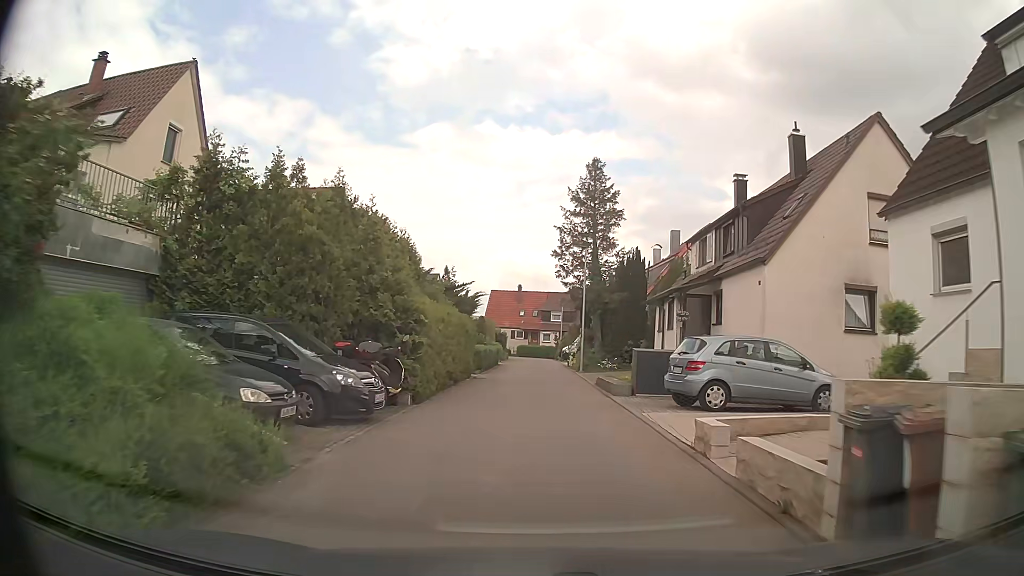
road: residential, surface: asphalt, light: Day
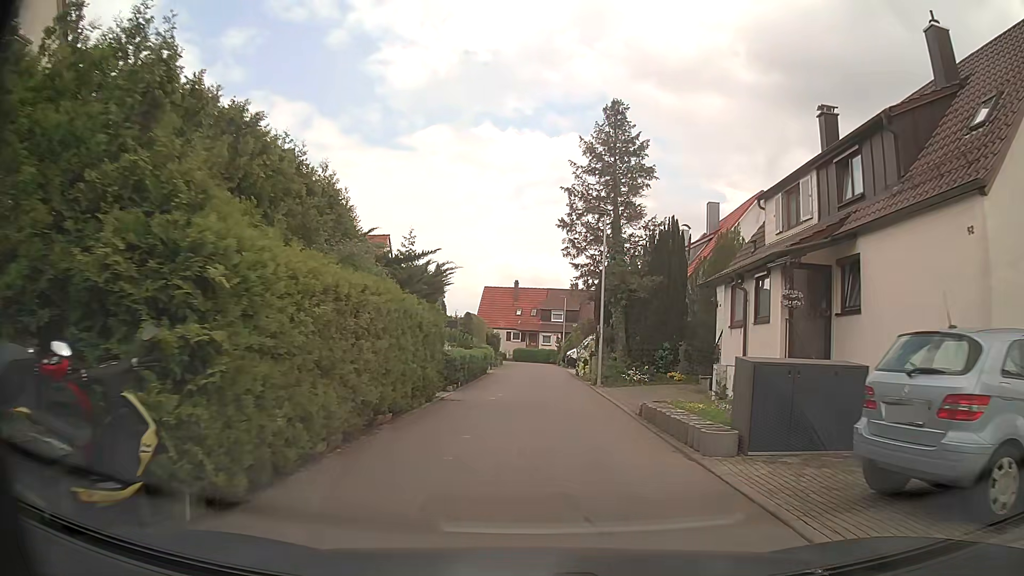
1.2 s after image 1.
(+0.1, +9.2) m; +1°
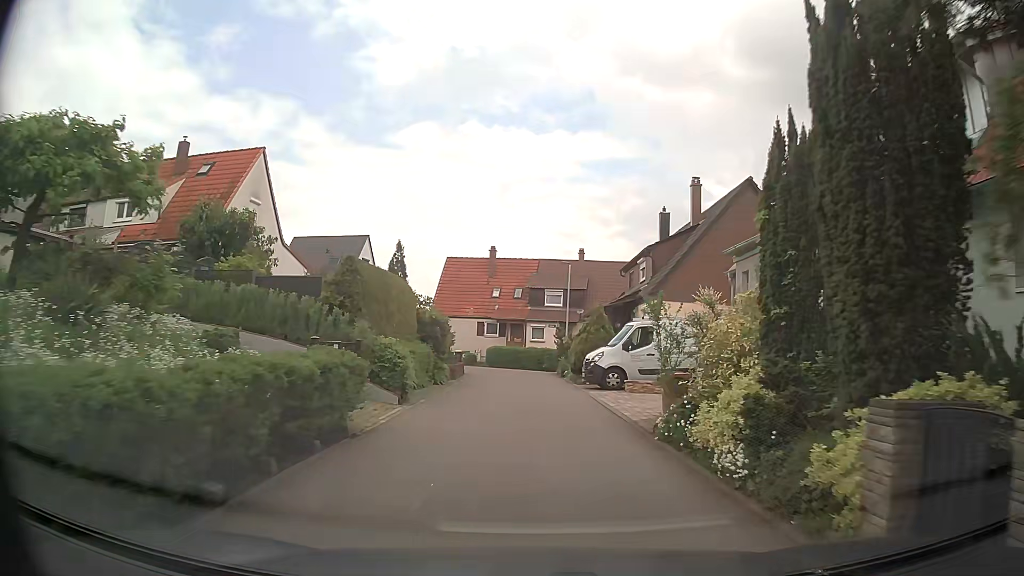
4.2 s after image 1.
(-0.1, +23.7) m; 0°
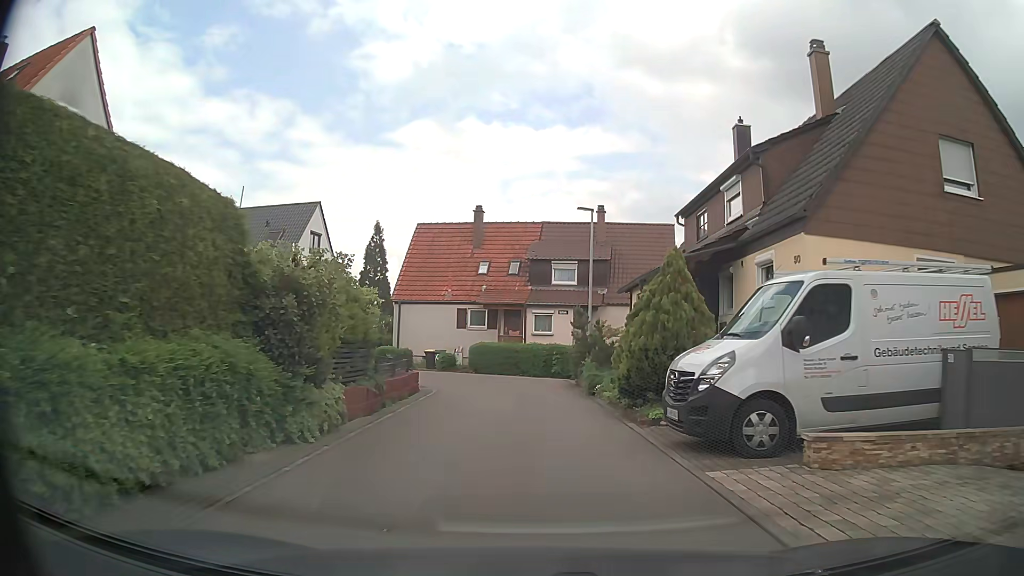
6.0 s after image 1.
(0.0, +13.7) m; +1°
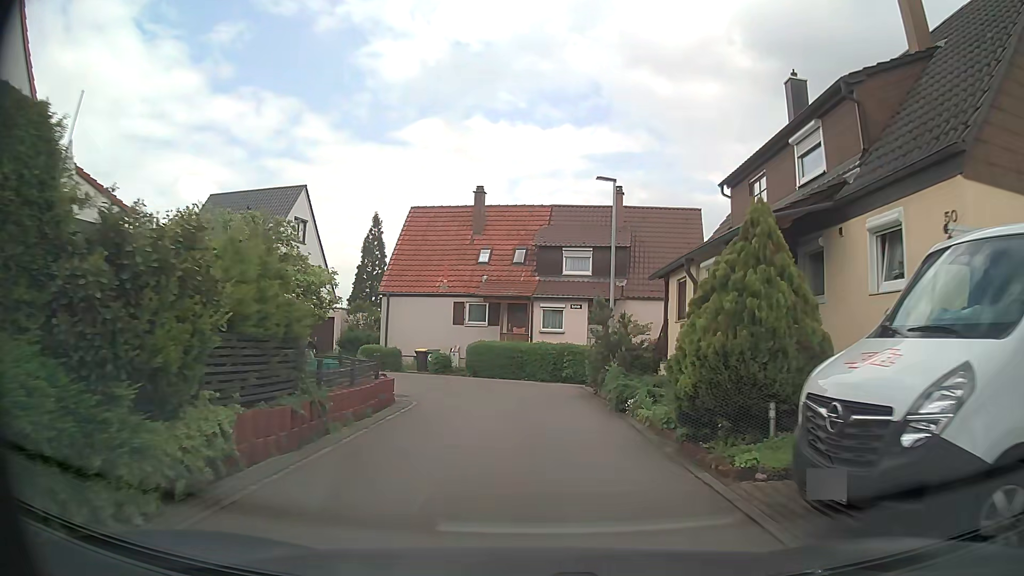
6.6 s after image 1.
(-0.1, +4.3) m; -1°
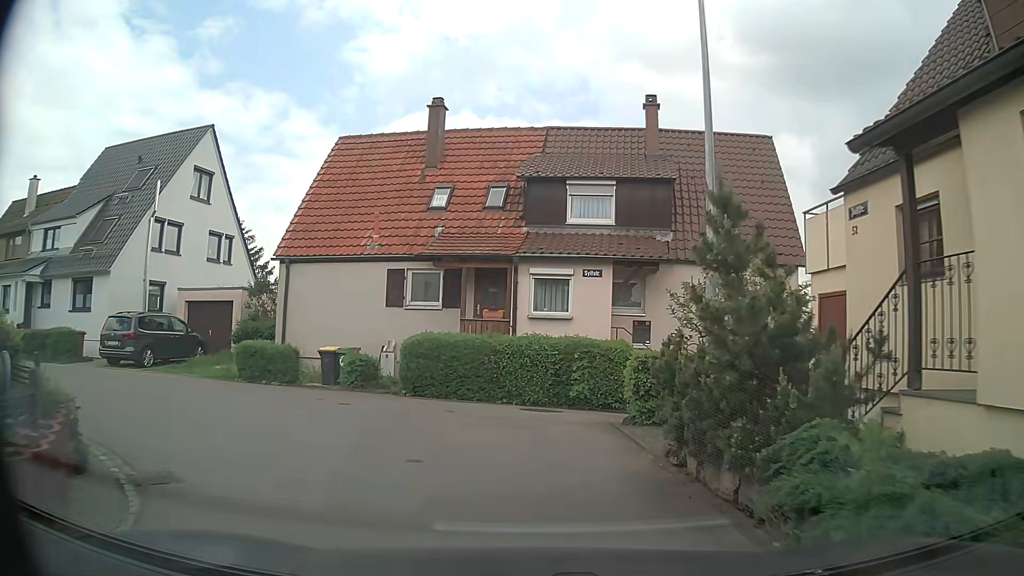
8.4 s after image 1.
(-0.1, +11.3) m; +1°
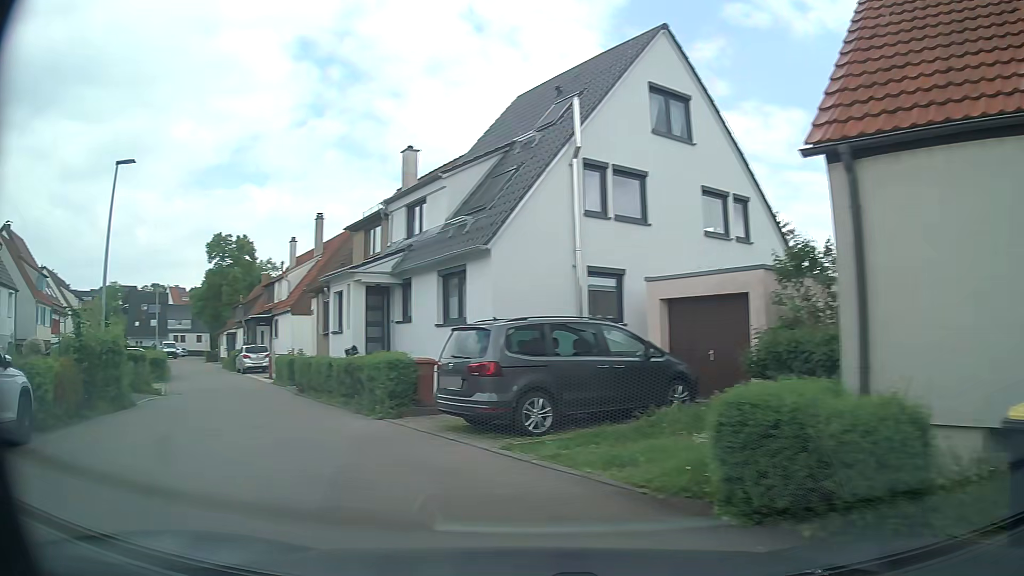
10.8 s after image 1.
(-3.3, +12.2) m; -48°
